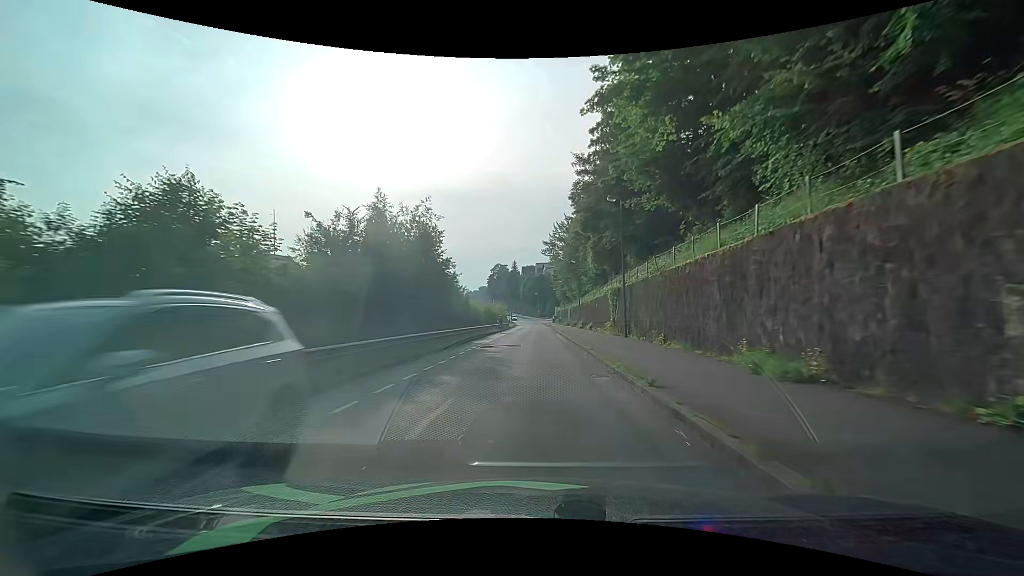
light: Day
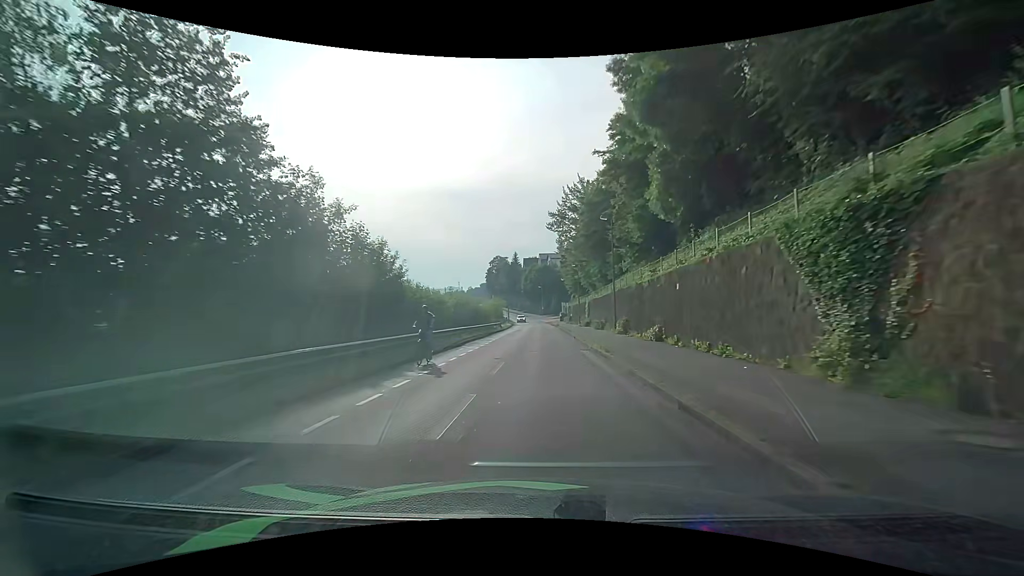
(-0.1, +24.0) m; 0°
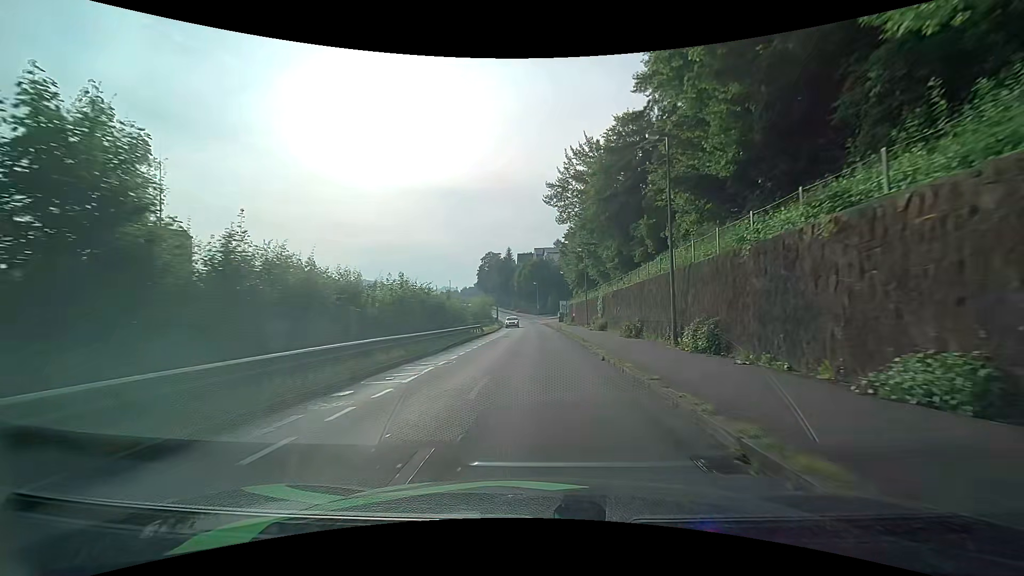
(0.0, +15.4) m; -1°
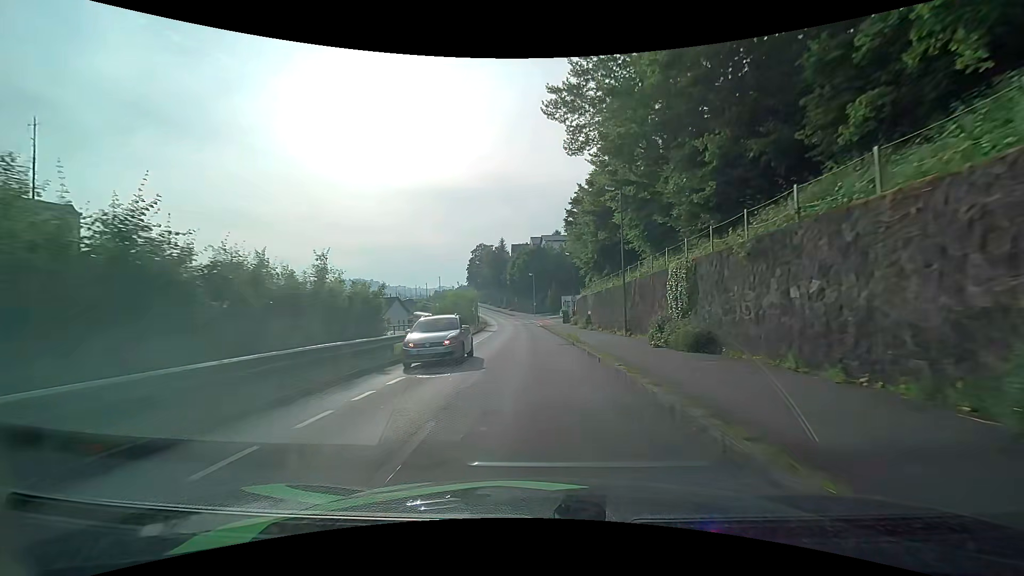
(+0.4, +22.7) m; +1°
(0, +10) (0, +20) (0, +30) (0, +40) (-1, +50) (-1, +60) (-2, +70) (-3, +80) (-4, +90) (-6, +100) m
